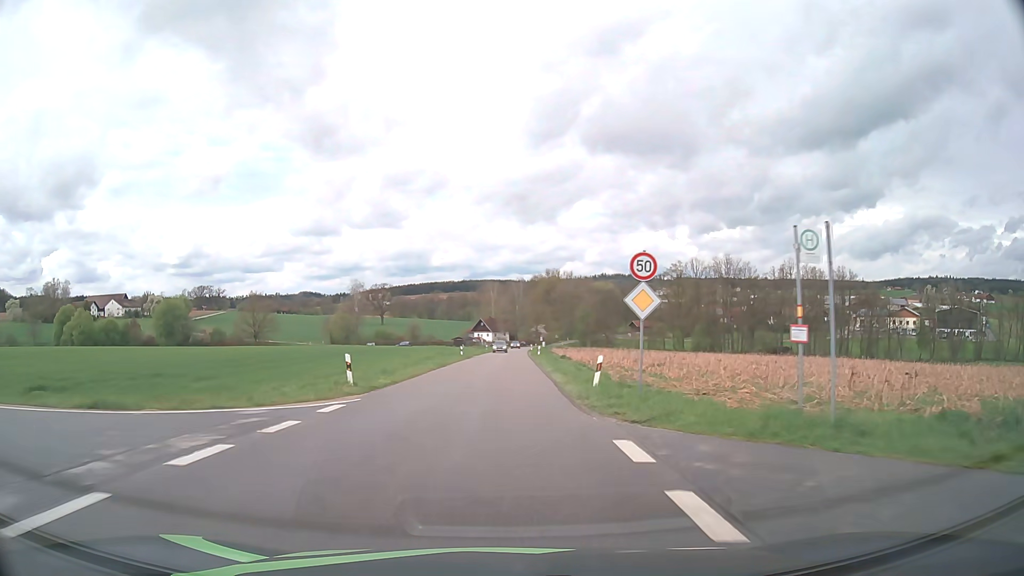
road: unclassified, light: Day
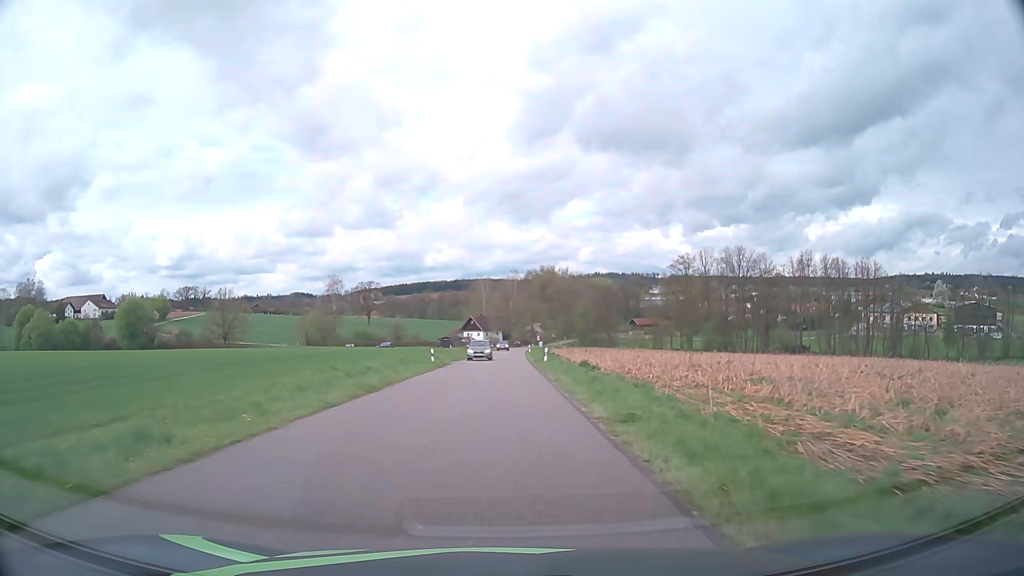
(+0.1, +18.1) m; +1°
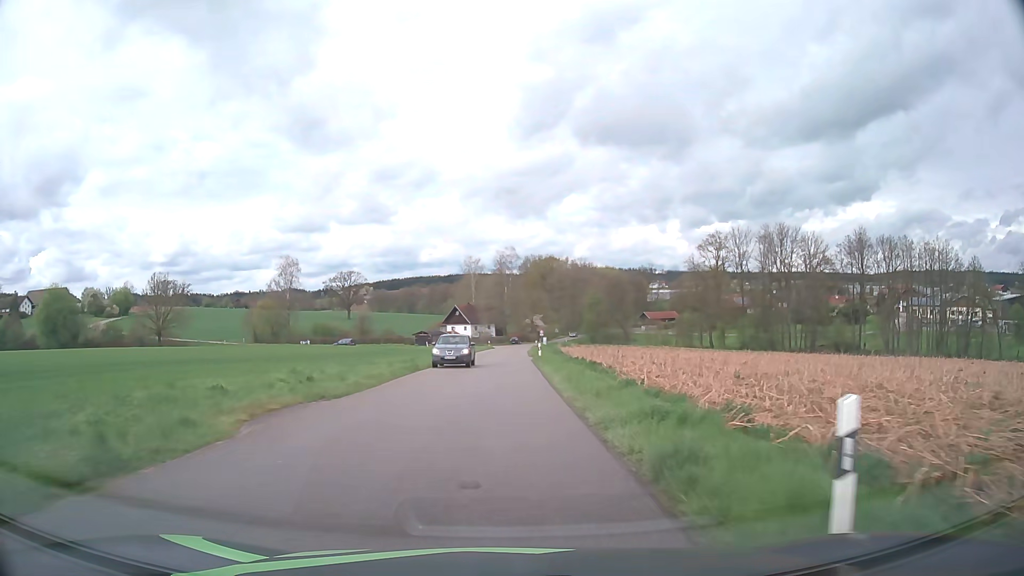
(+0.2, +34.8) m; 0°
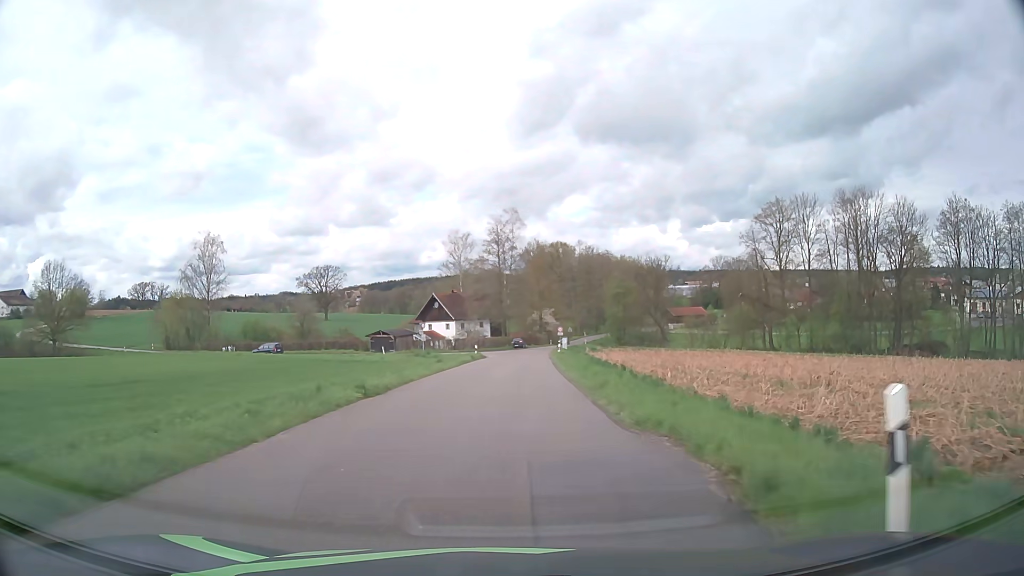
(0.0, +40.4) m; 0°
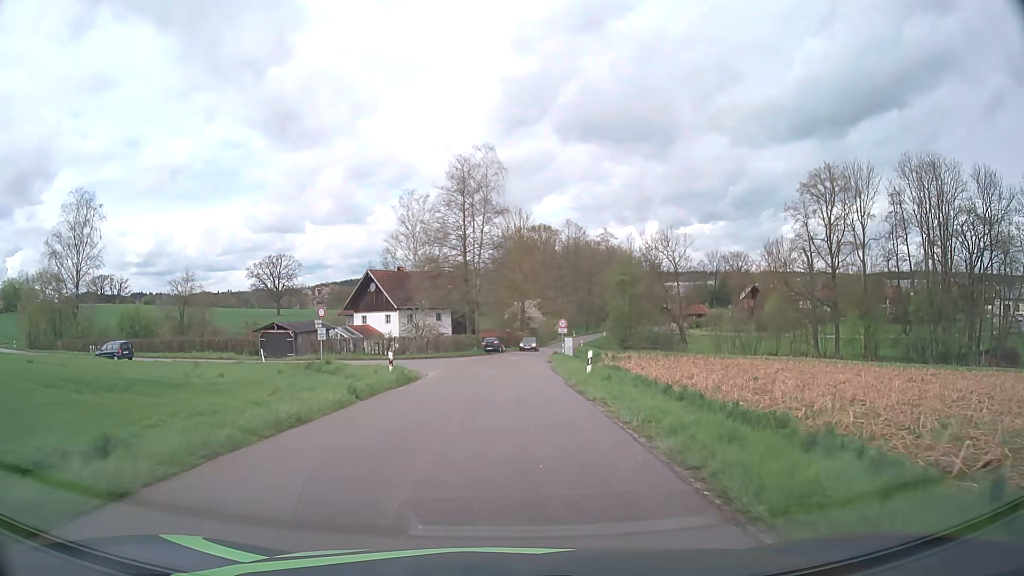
(+0.5, +30.6) m; +2°
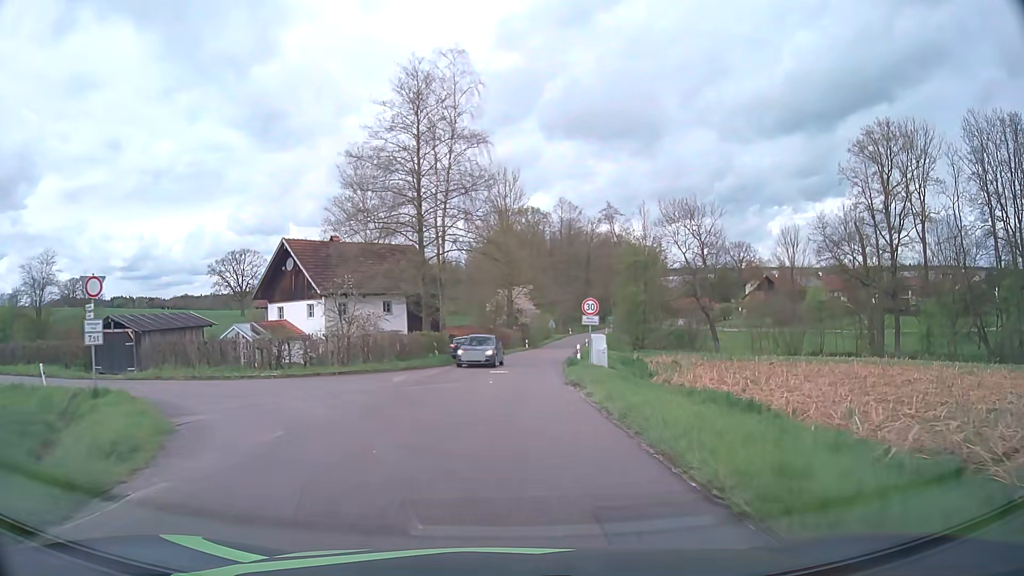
(+0.2, +21.3) m; +1°
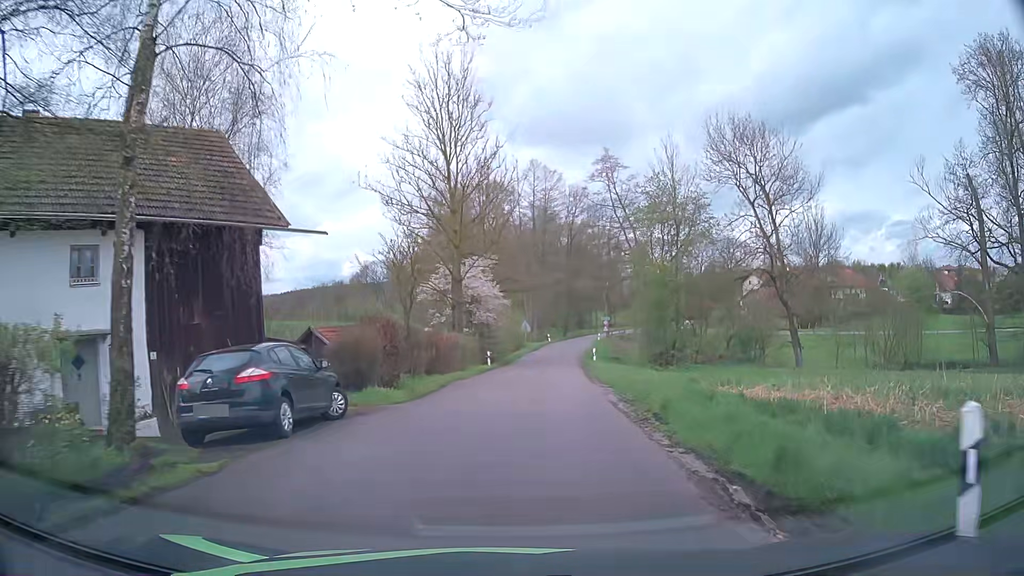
(+0.9, +31.1) m; +3°
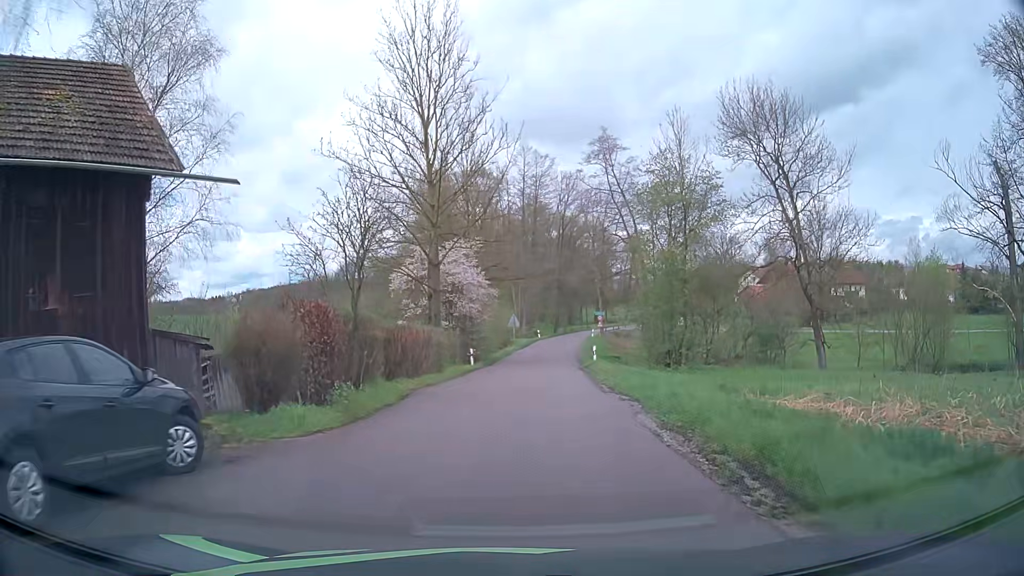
(+0.1, +5.8) m; +1°
(0, +10) (+1, +20) (+1, +30) (+2, +40) (+3, +50) (+4, +60) (+6, +70) (+8, +79) (+11, +89) (+15, +98) m
